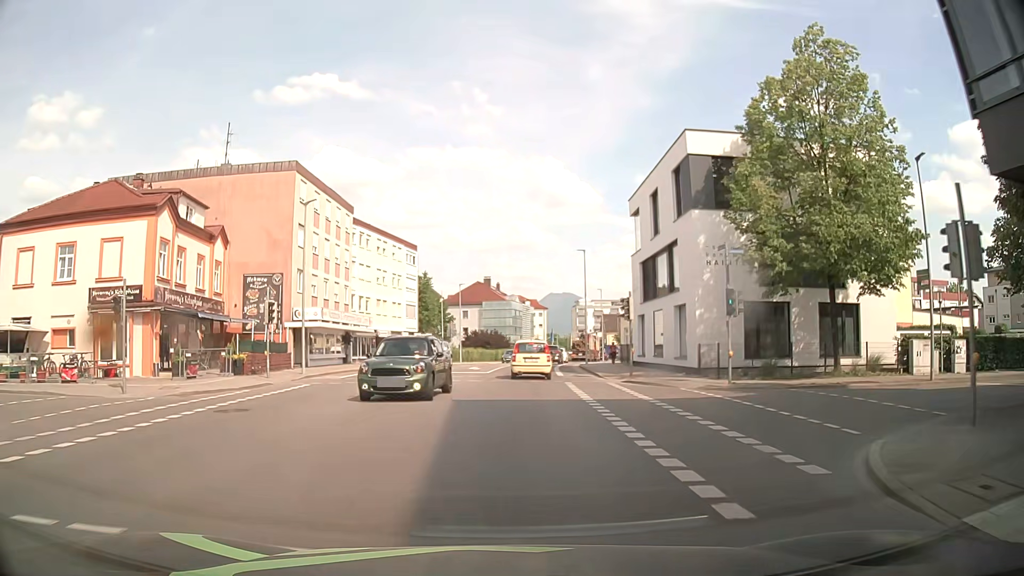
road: secondary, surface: asphalt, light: Day
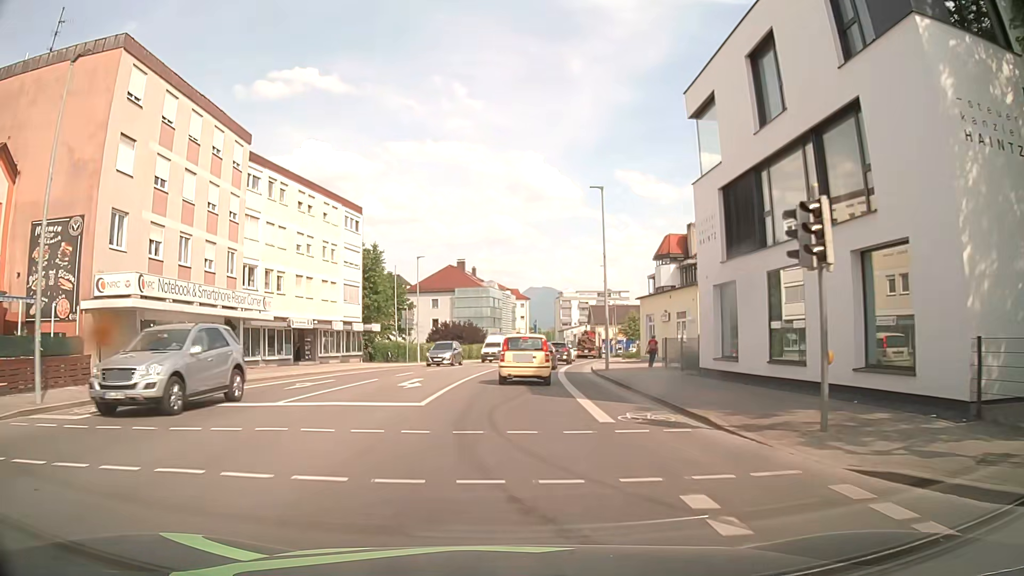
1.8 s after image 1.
(+0.5, +18.6) m; +2°
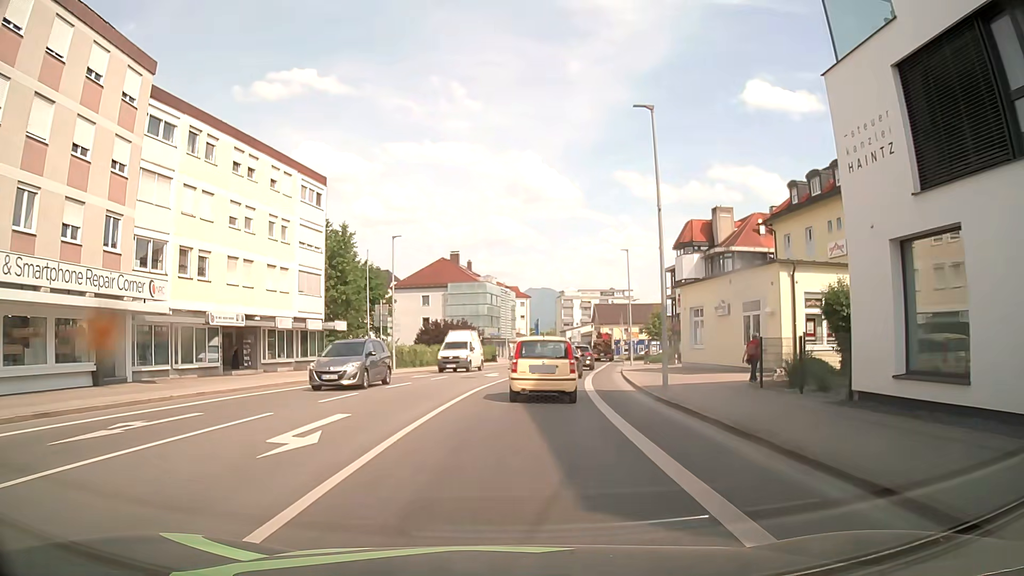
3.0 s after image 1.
(0.0, +10.8) m; 0°
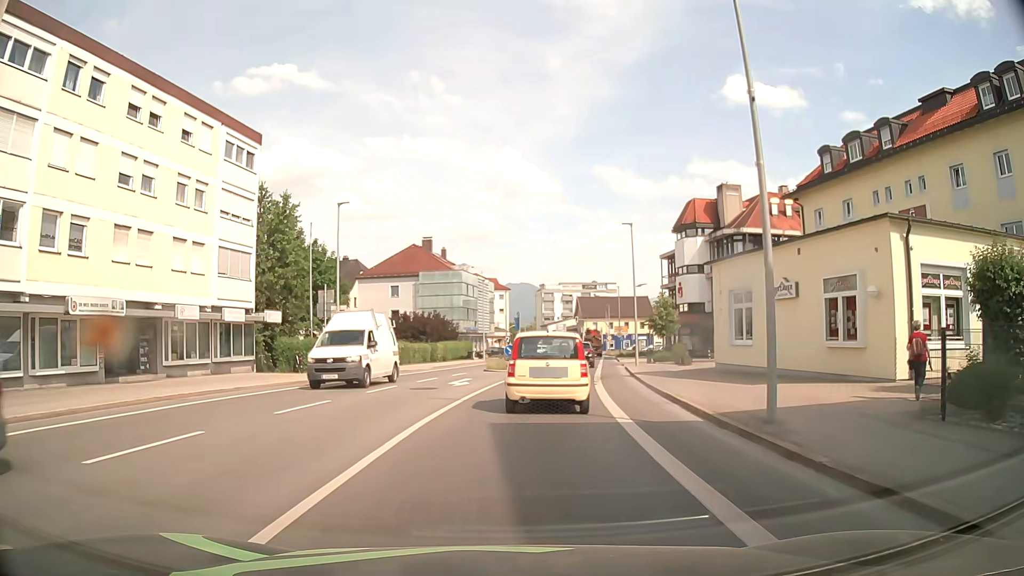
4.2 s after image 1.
(0.0, +8.8) m; +1°
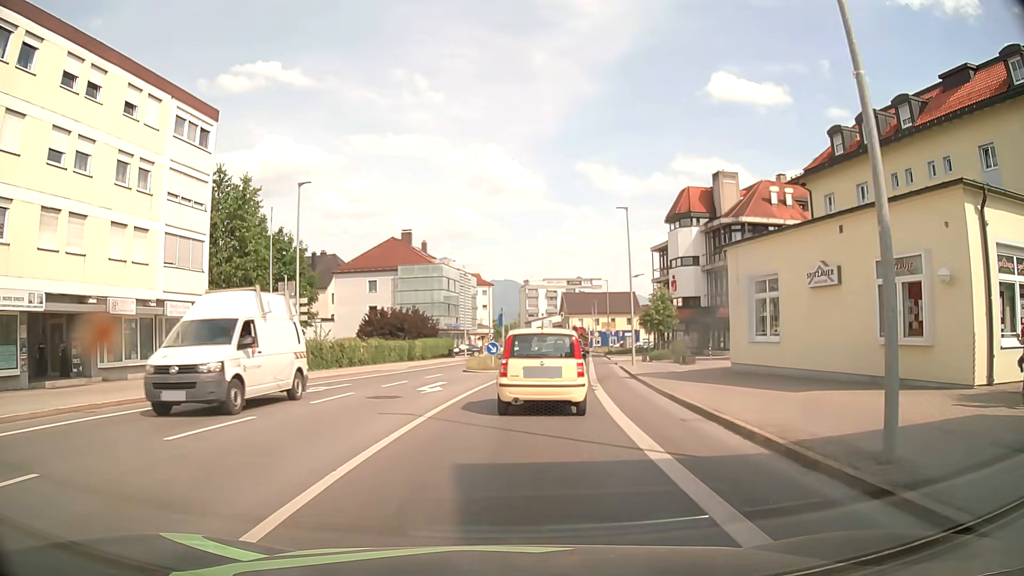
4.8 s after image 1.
(+0.1, +3.8) m; +3°
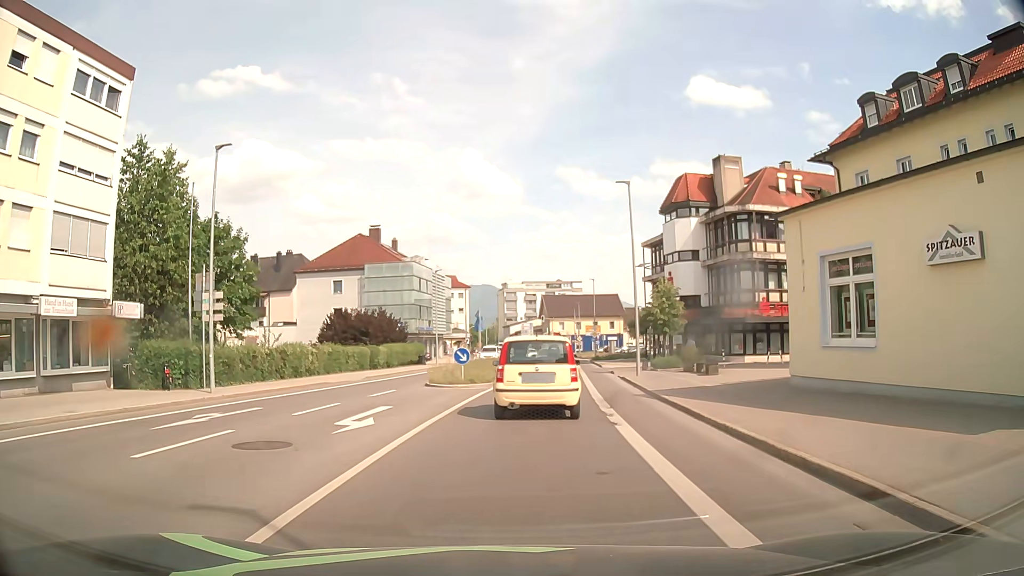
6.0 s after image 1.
(0.0, +6.7) m; 0°
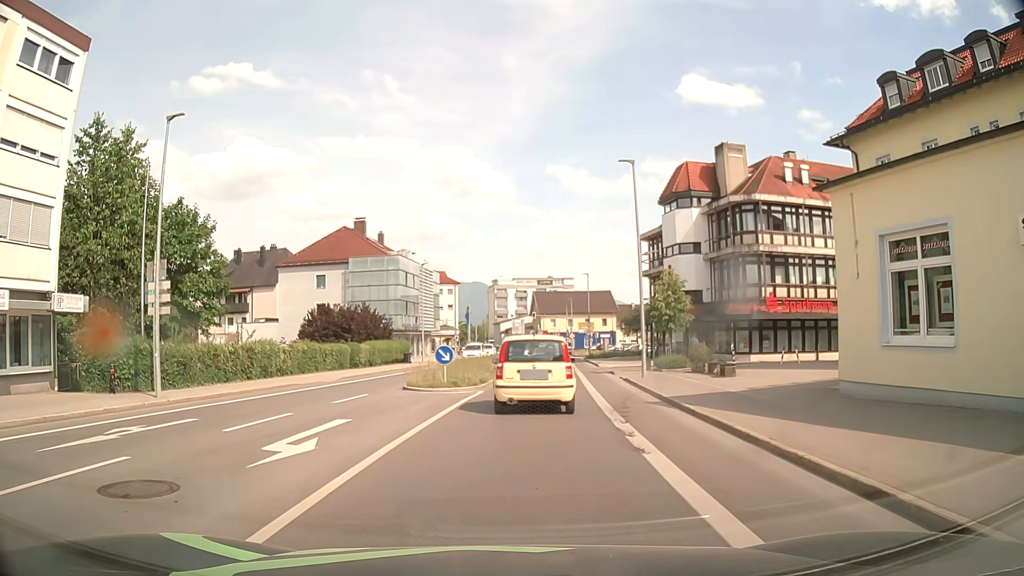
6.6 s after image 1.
(+0.1, +3.1) m; +2°
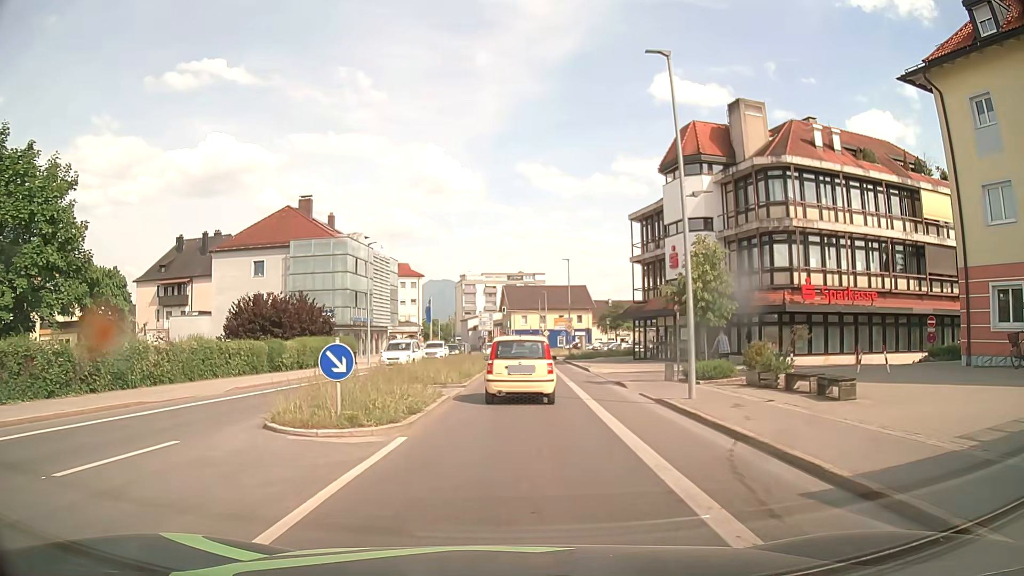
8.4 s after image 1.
(+0.2, +10.3) m; +2°
(0, +10) (+1, +20) (+1, +30) (+2, +40) (+2, +50) (+3, +60) (+3, +70) (+3, +80) (+3, +90) (+2, +100) m
